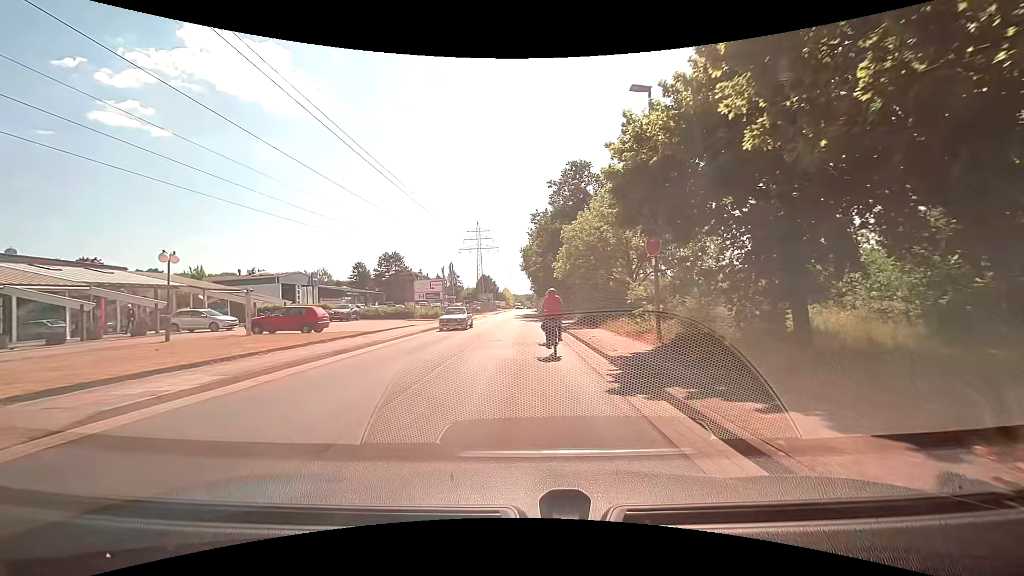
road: residential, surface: asphalt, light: Day
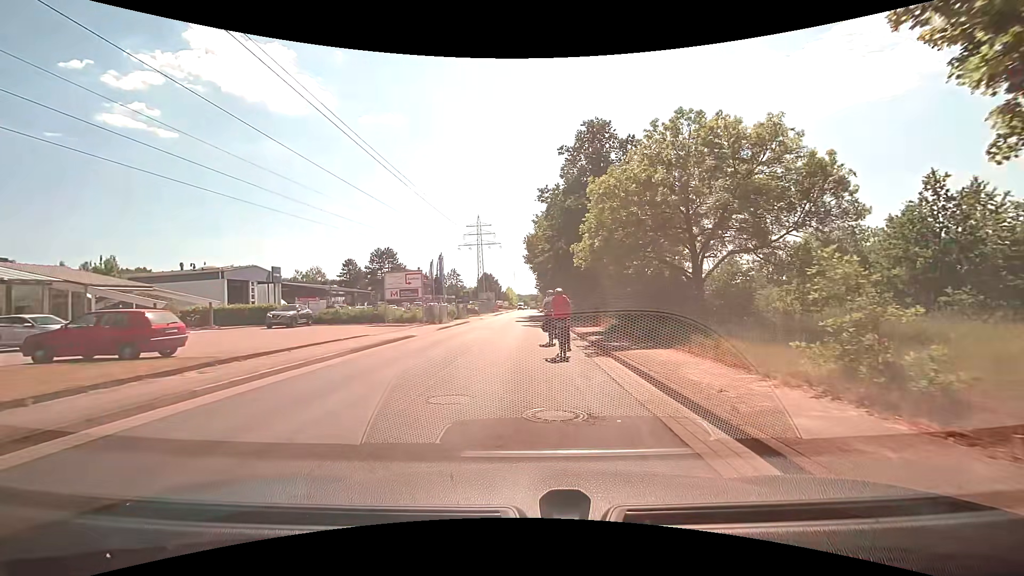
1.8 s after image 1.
(-0.1, +11.6) m; -1°
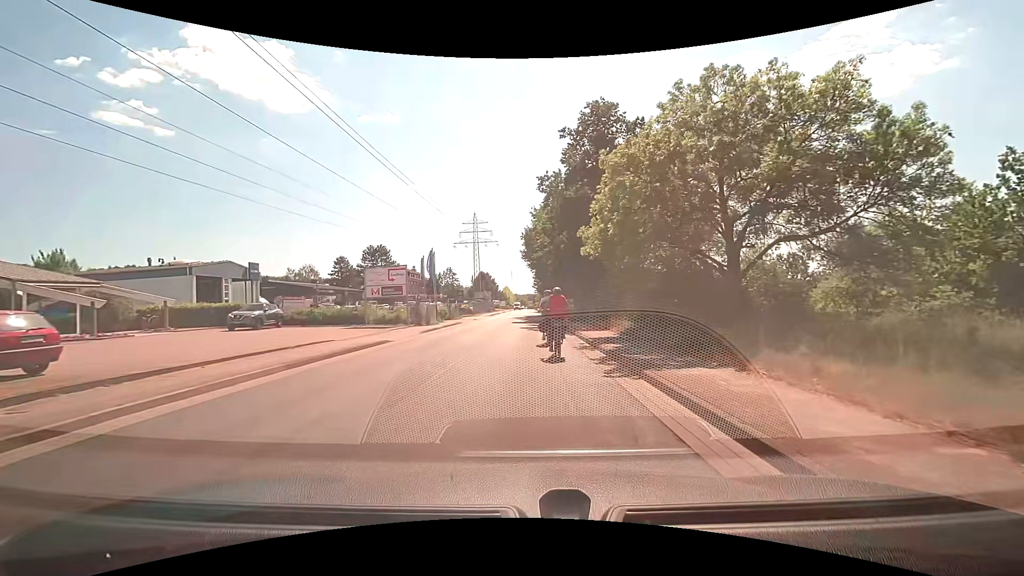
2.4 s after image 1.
(0.0, +4.0) m; 0°
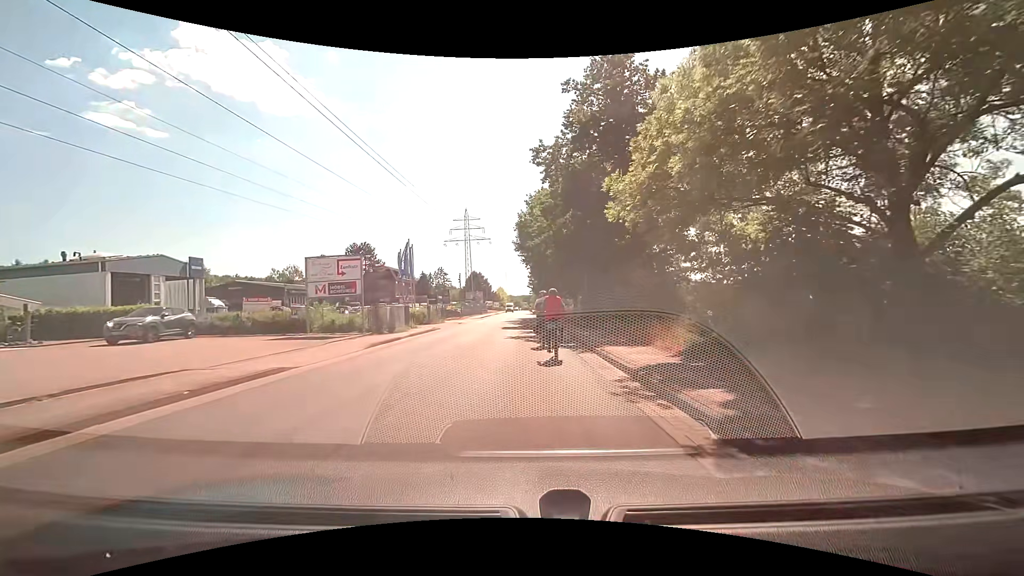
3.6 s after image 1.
(0.0, +8.0) m; 0°
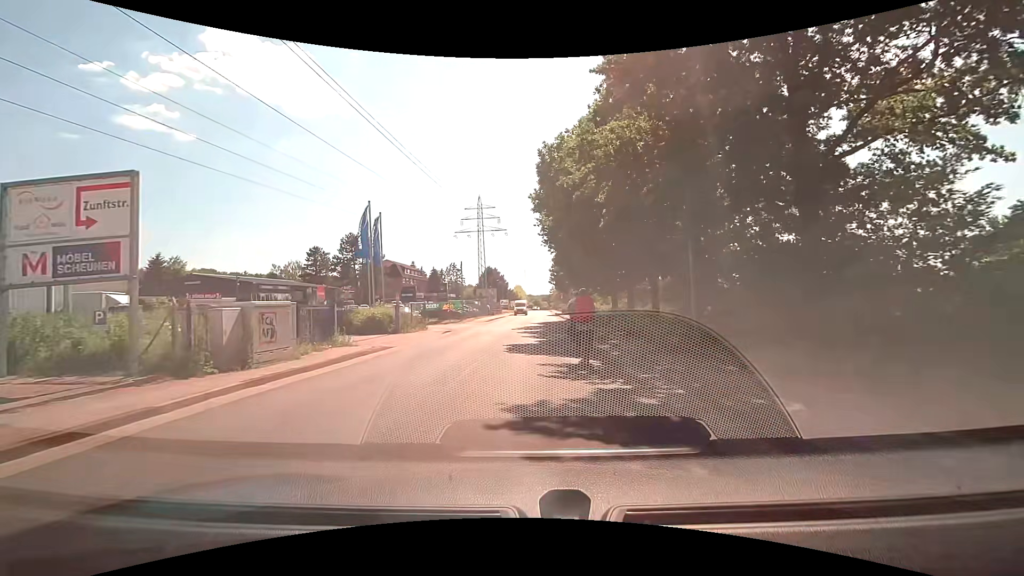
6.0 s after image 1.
(-0.1, +15.7) m; -2°
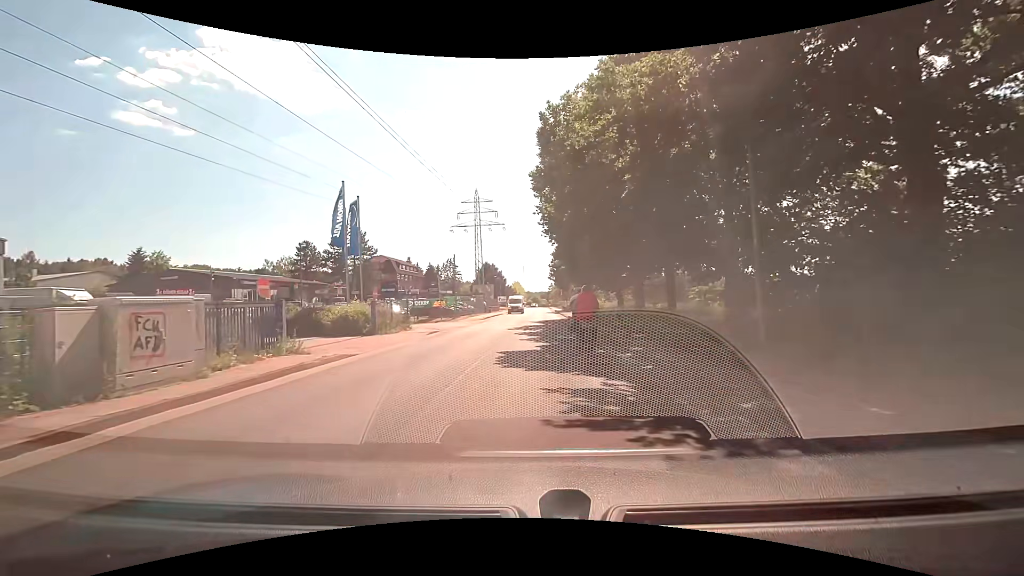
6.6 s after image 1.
(0.0, +3.8) m; 0°
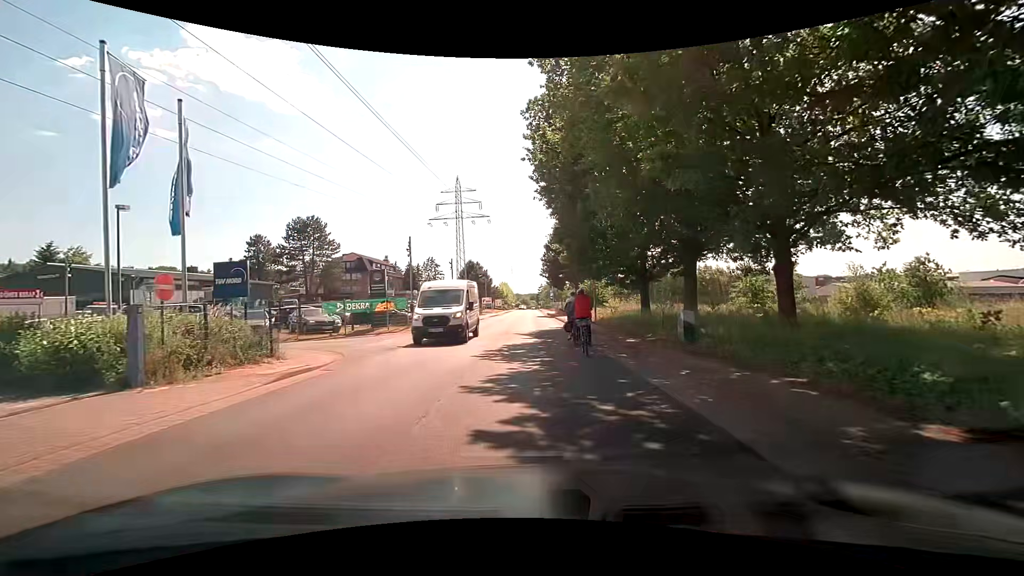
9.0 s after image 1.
(+0.1, +13.1) m; +1°
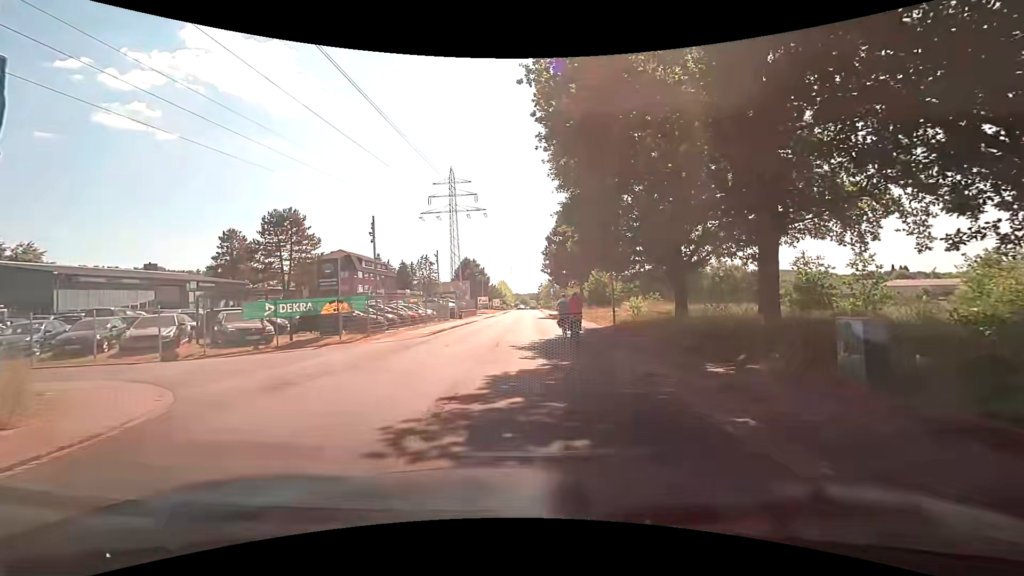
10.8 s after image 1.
(0.0, +7.4) m; 0°
